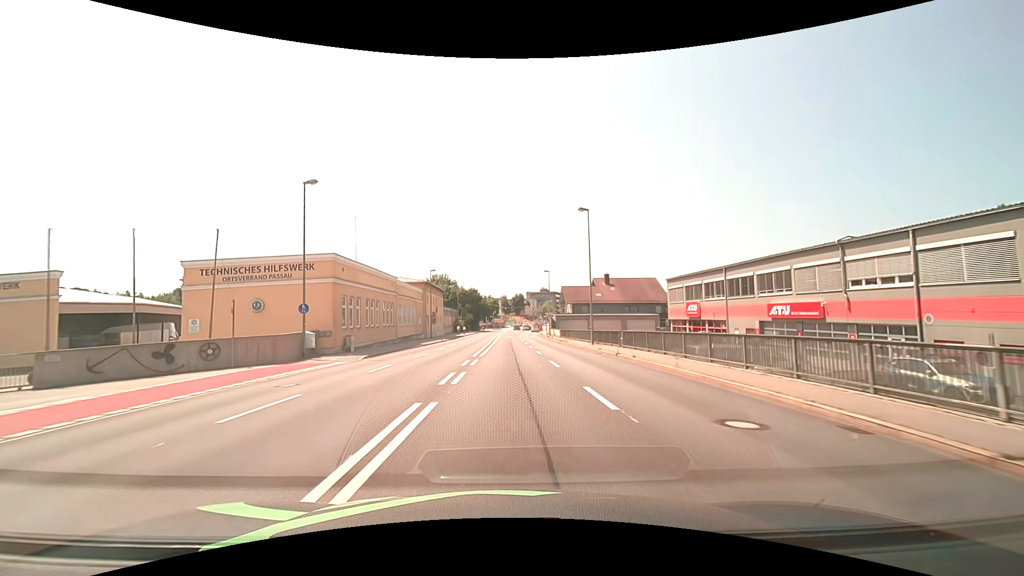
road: primary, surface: asphalt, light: Day
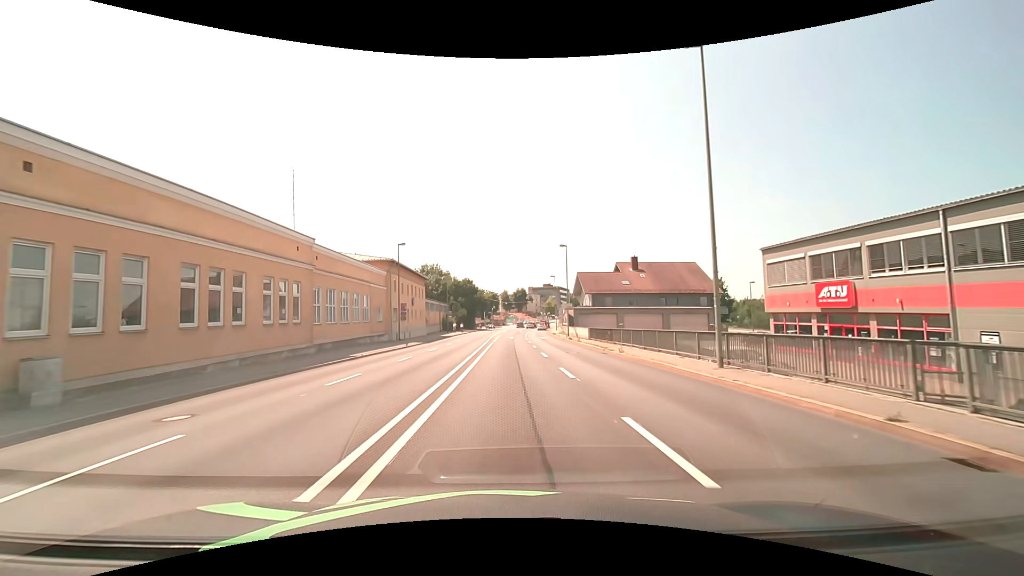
(0.0, +22.0) m; 0°
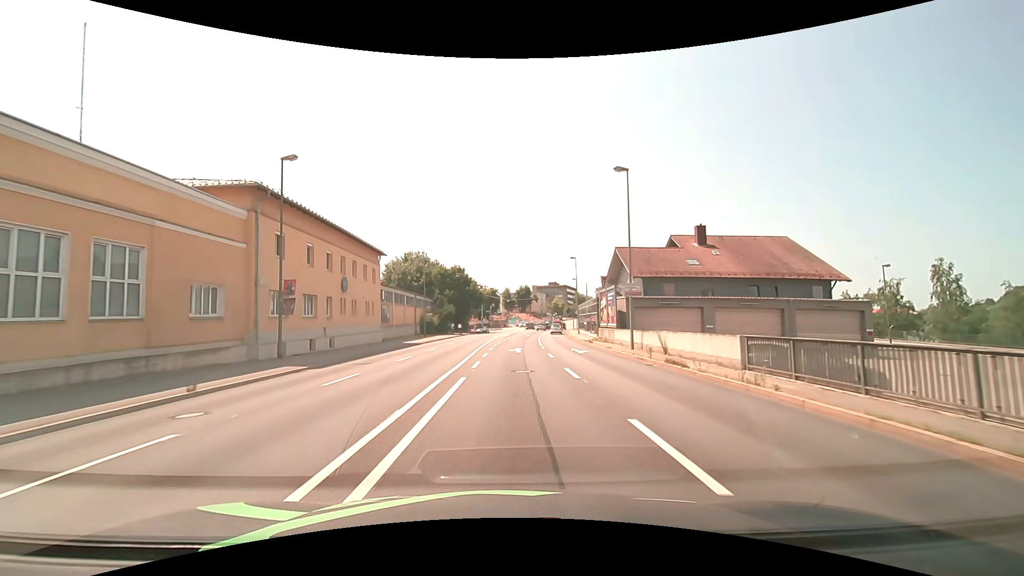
(-0.1, +27.1) m; 0°
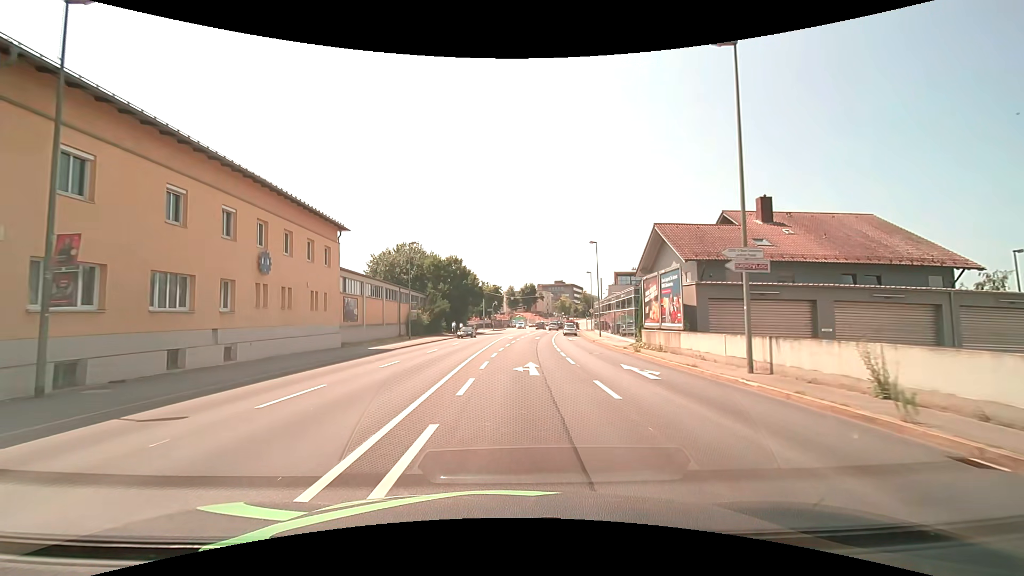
(-0.1, +12.6) m; 0°
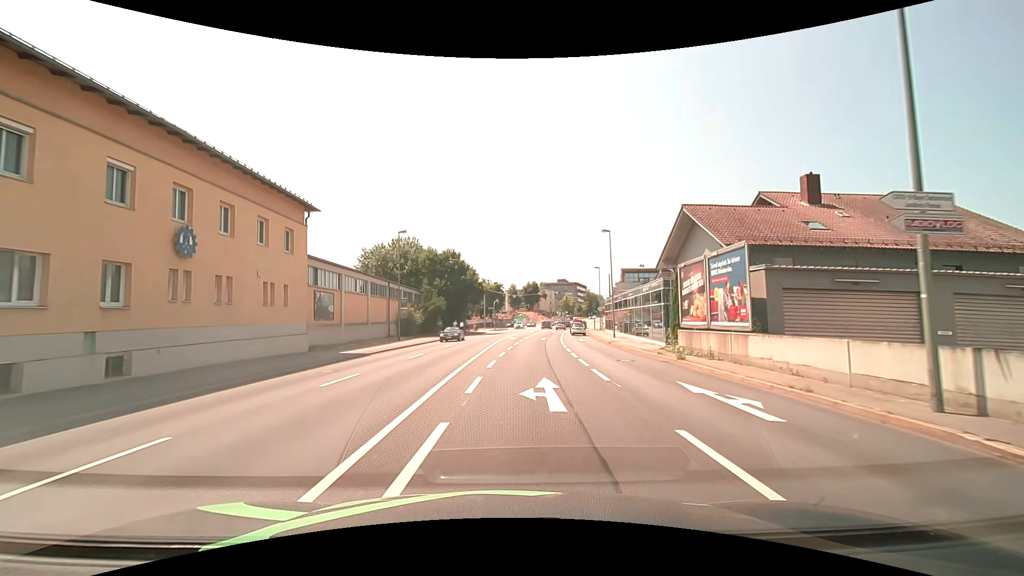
(0.0, +6.0) m; 0°
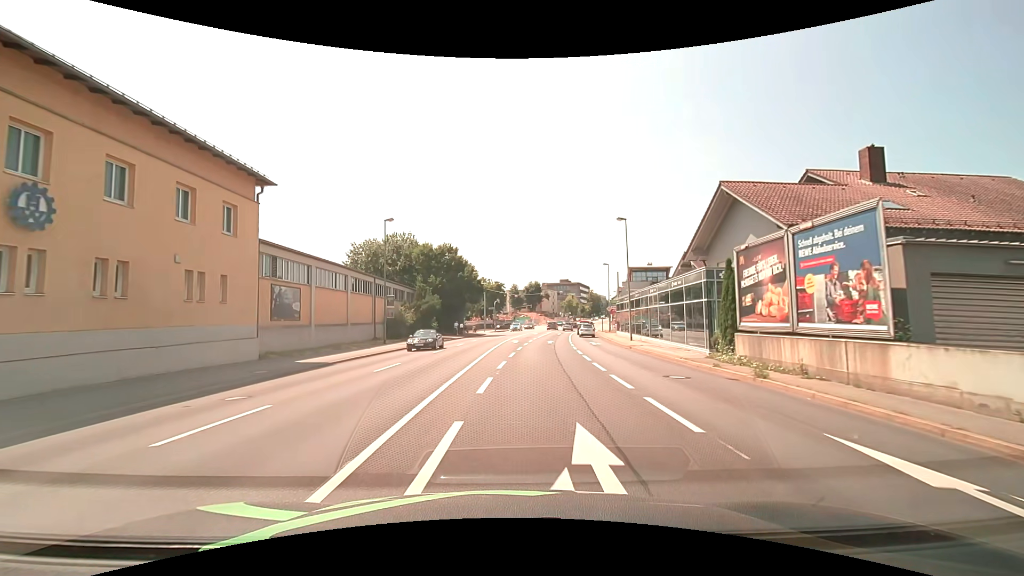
(0.0, +5.9) m; 0°
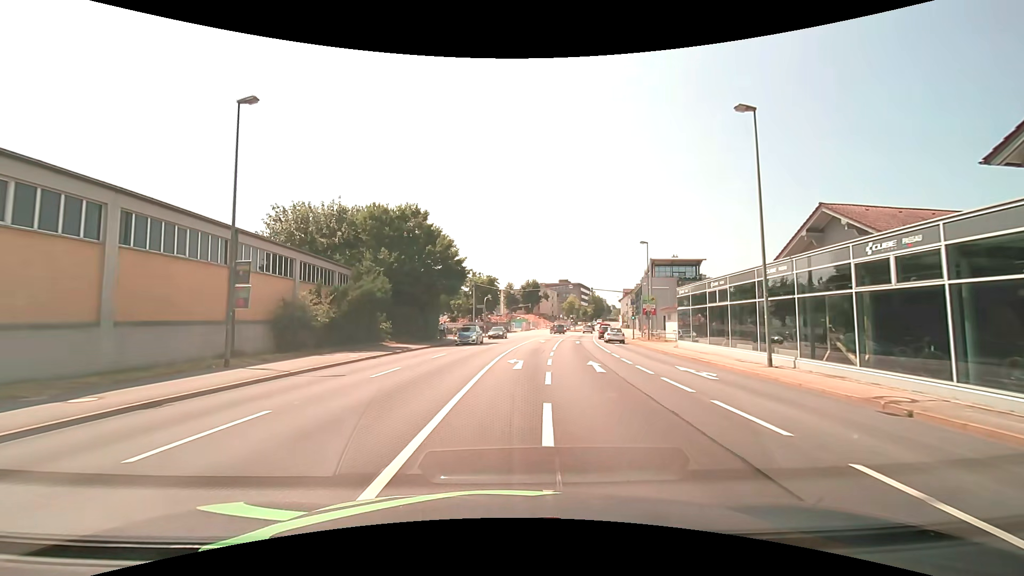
(-0.1, +22.3) m; +1°
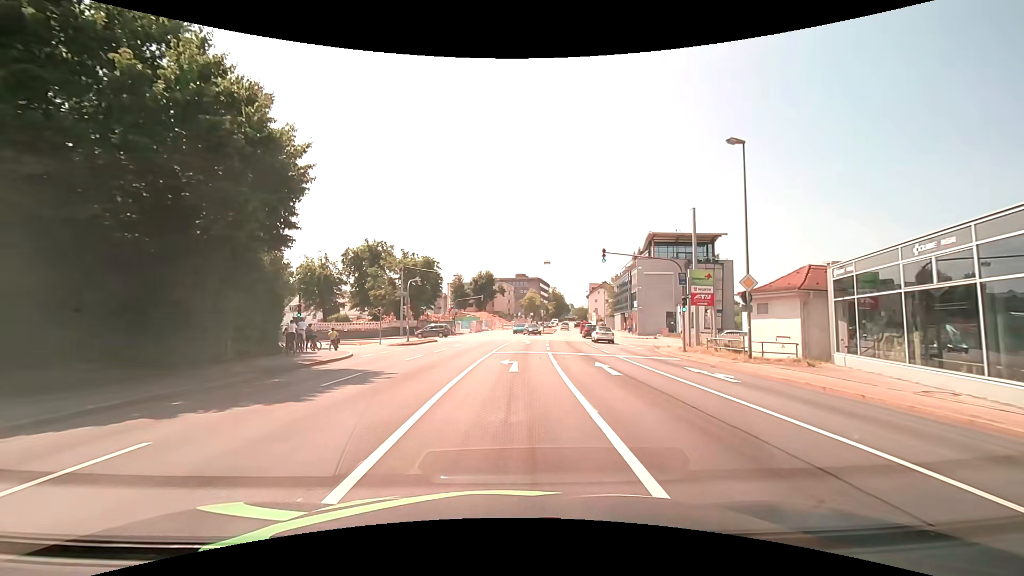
(+1.3, +28.9) m; +5°
